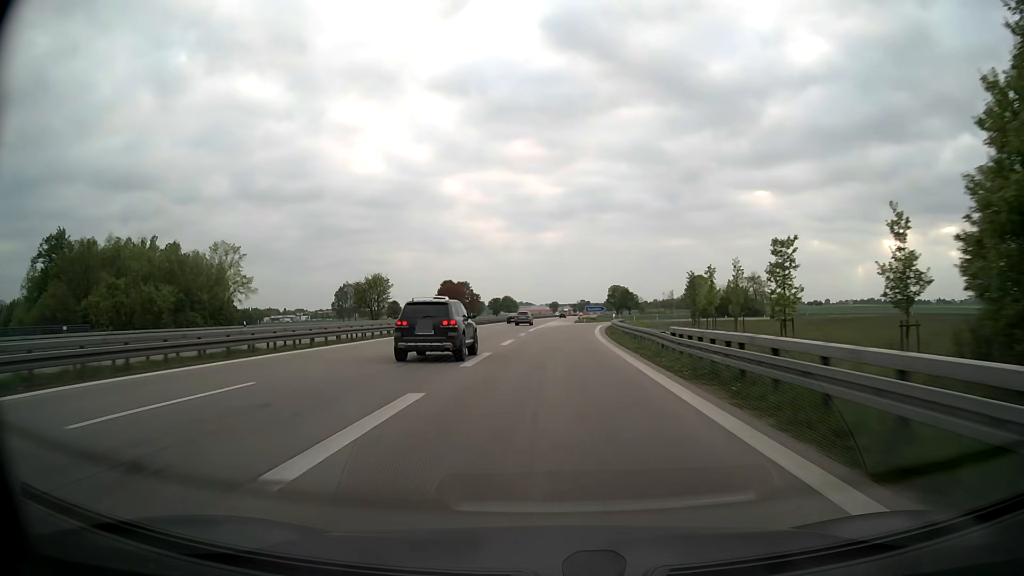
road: motorway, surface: asphalt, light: Day
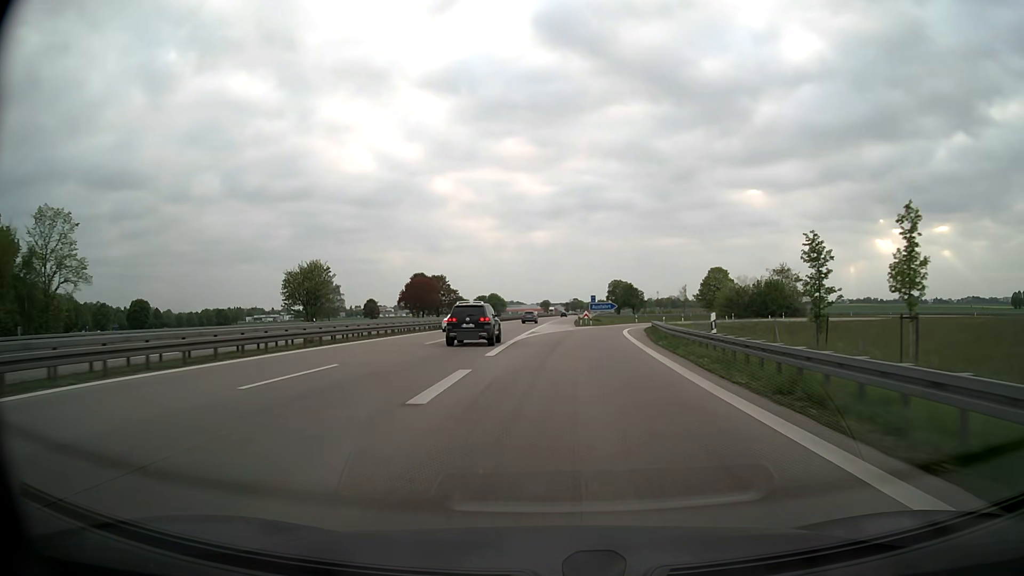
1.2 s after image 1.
(+0.2, +30.9) m; +1°
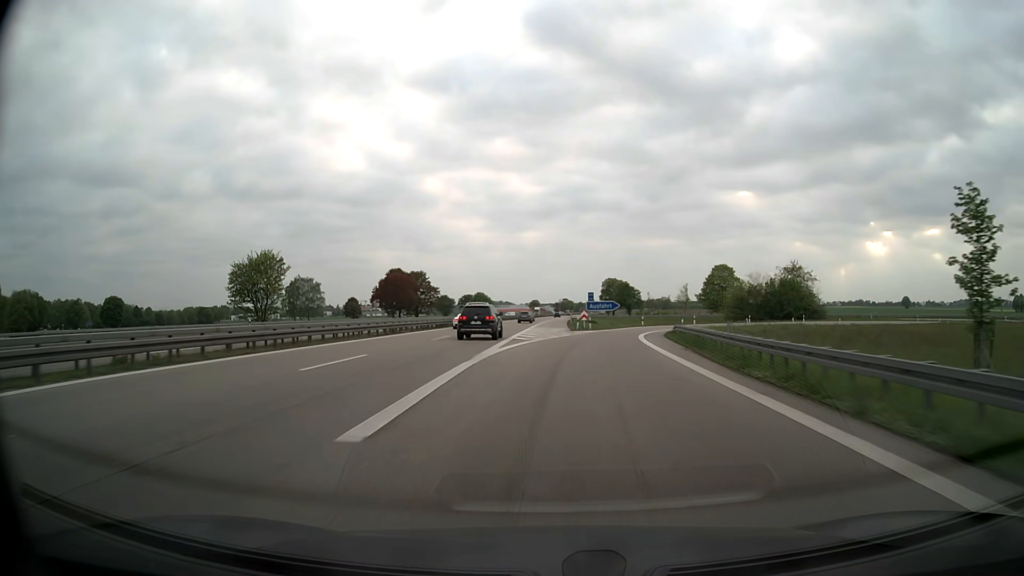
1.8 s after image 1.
(+0.1, +14.2) m; +1°
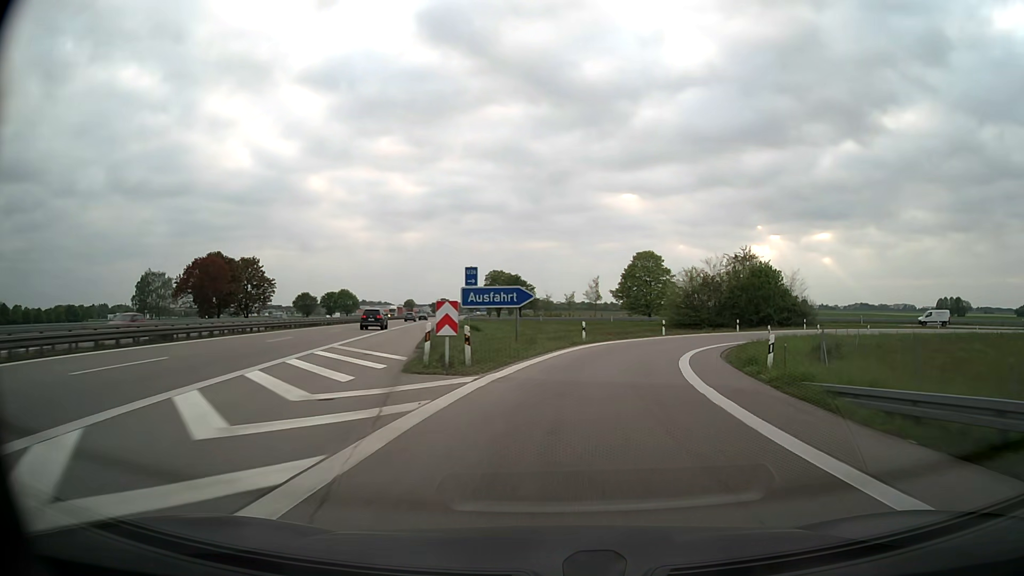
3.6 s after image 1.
(+2.2, +38.0) m; +9°
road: motorway_link
(0, +10) (+2, +20) (+5, +29) (+9, +39) (+14, +47) (+21, +54) (+29, +60) (+38, +65) (+47, +69) (+57, +70) m
